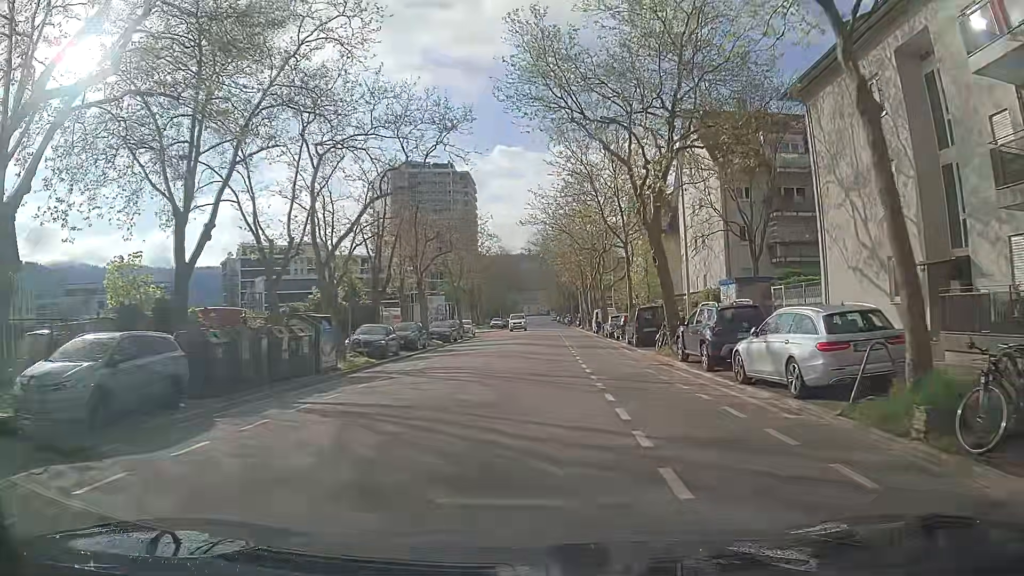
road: tertiary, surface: asphalt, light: Day
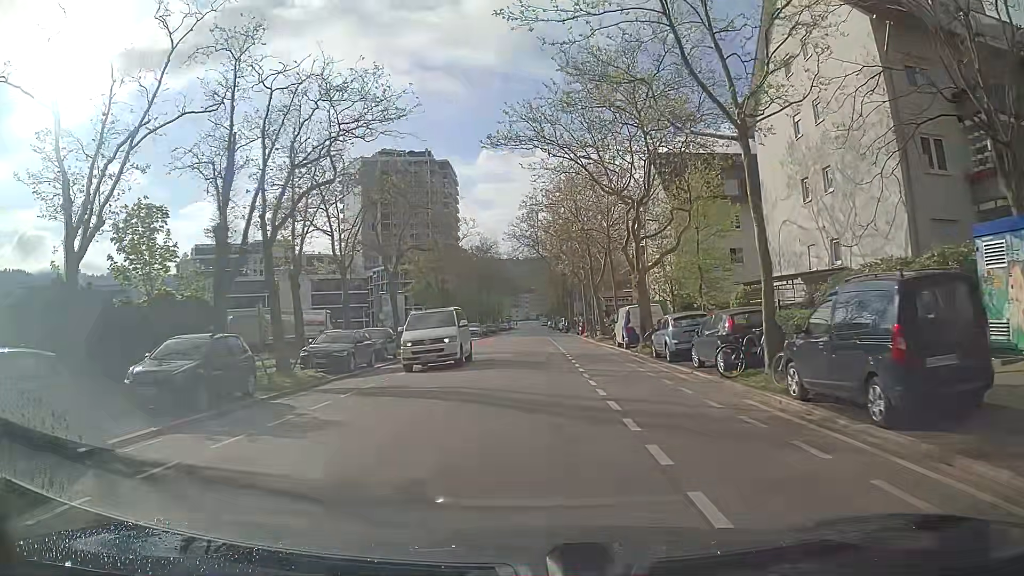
(+0.4, +22.9) m; +1°
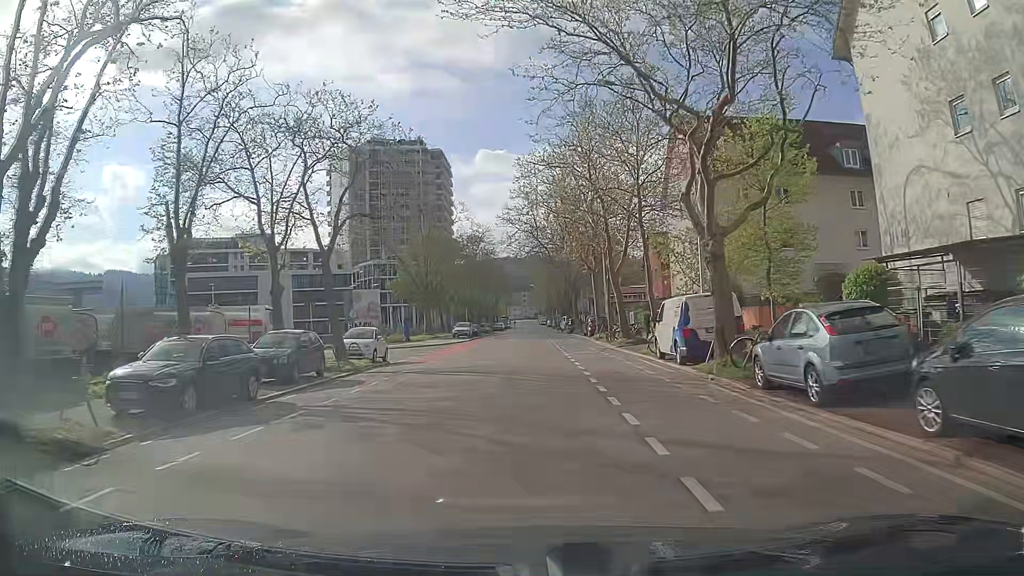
(0.0, +11.6) m; 0°
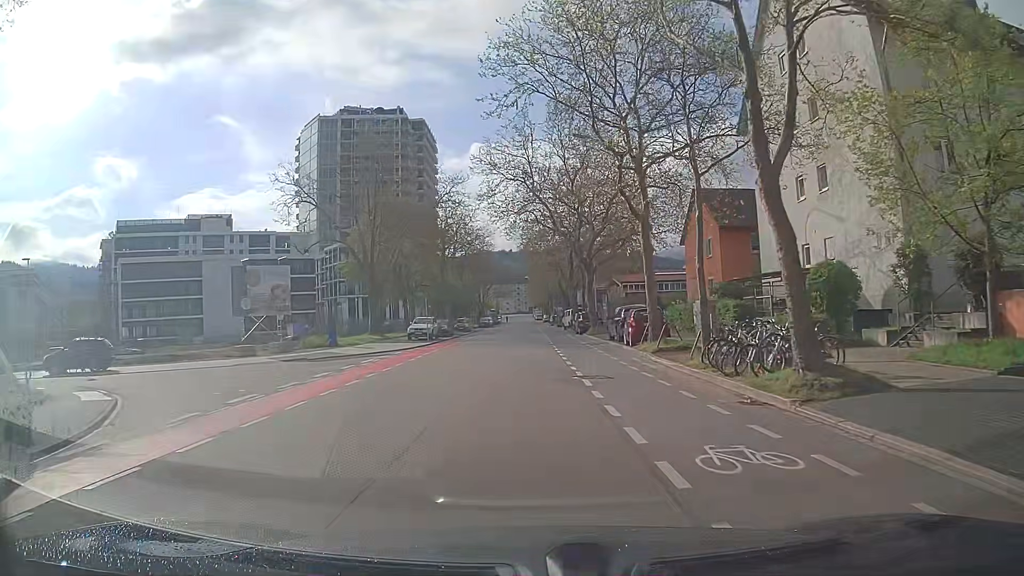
(0.0, +23.4) m; -1°
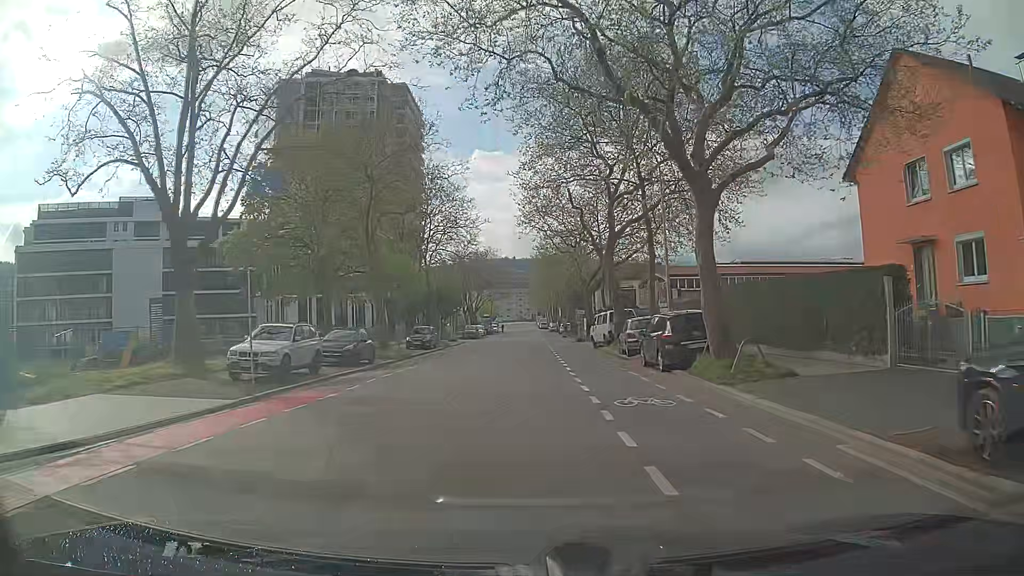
(+0.3, +30.2) m; 0°
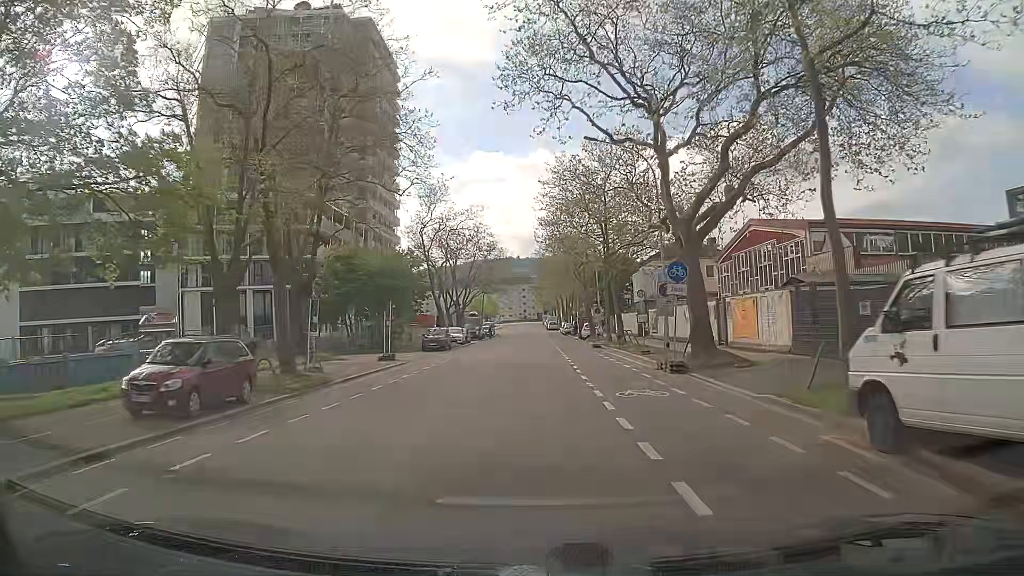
(-0.1, +32.7) m; 0°
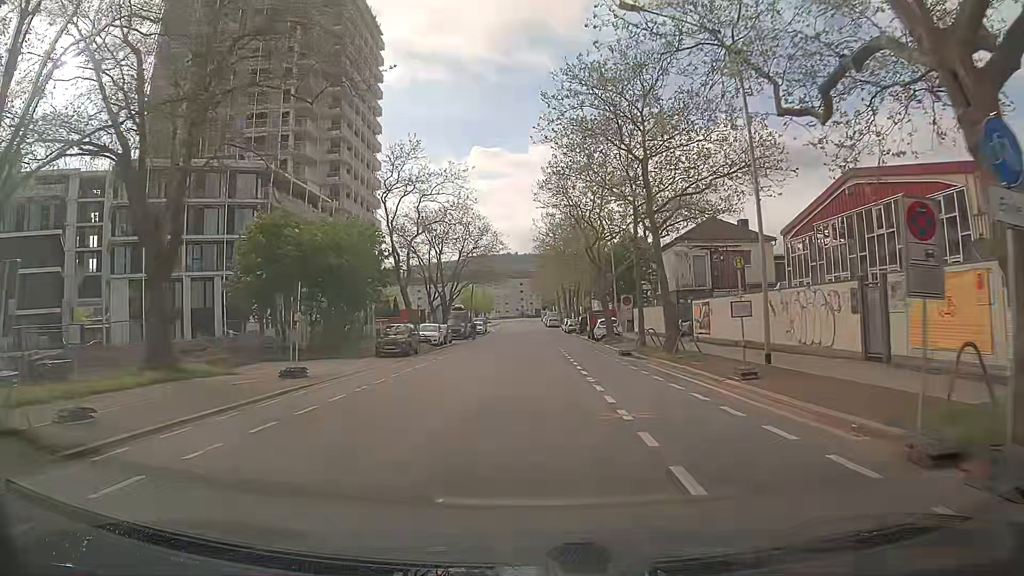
(0.0, +13.7) m; 0°
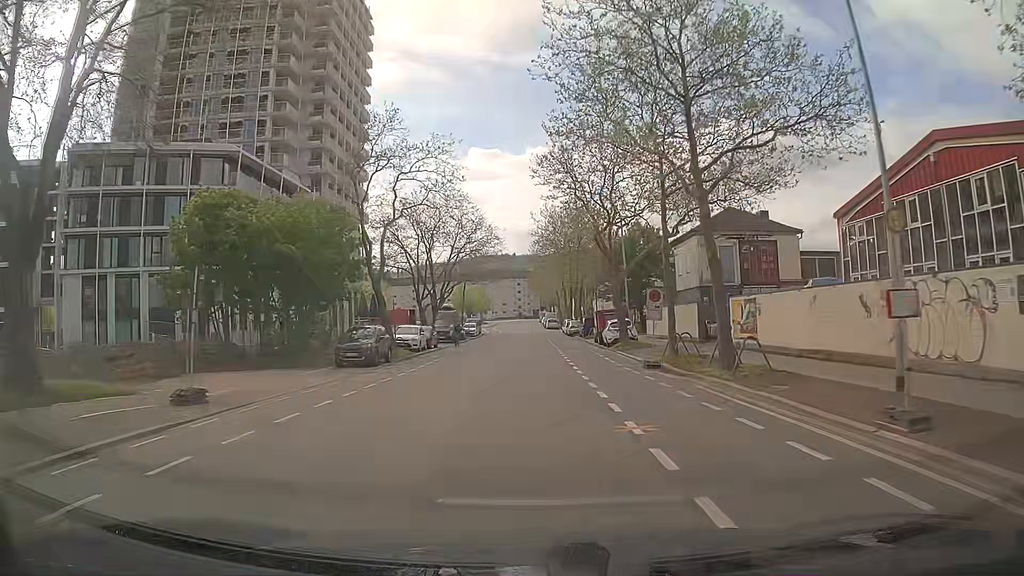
(0.0, +6.9) m; 0°
(0, +10) (0, +20) (0, +30) (0, +40) (0, +50) (0, +60) (0, +70) (0, +80) (0, +90) (-1, +100) m
